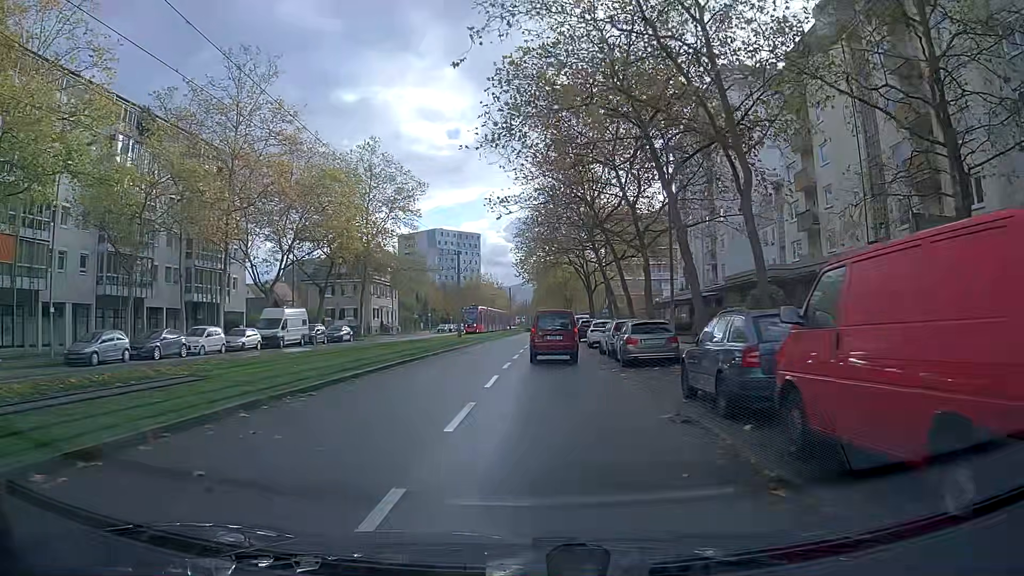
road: tertiary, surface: asphalt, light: Day
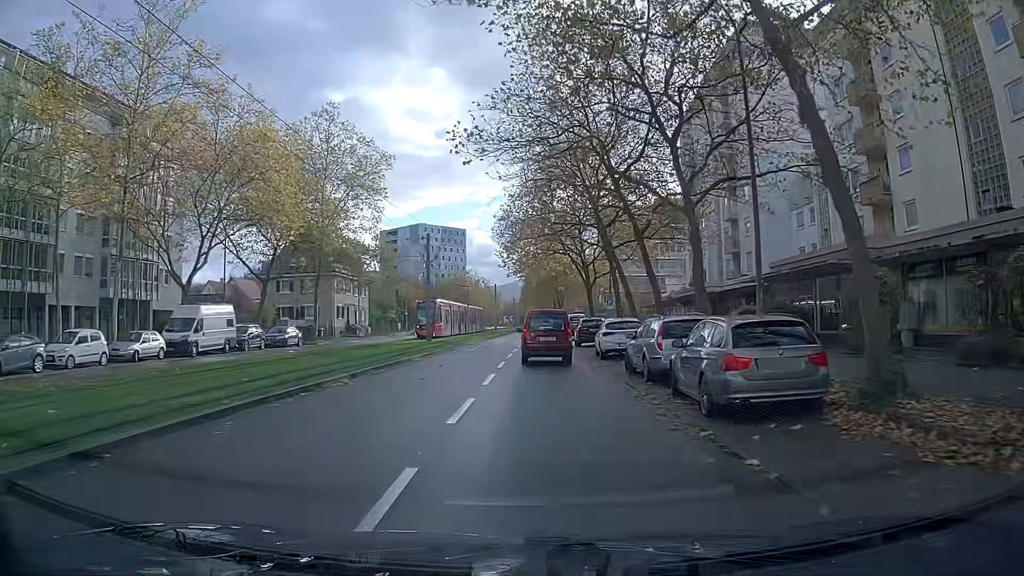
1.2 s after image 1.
(+0.1, +10.9) m; +1°
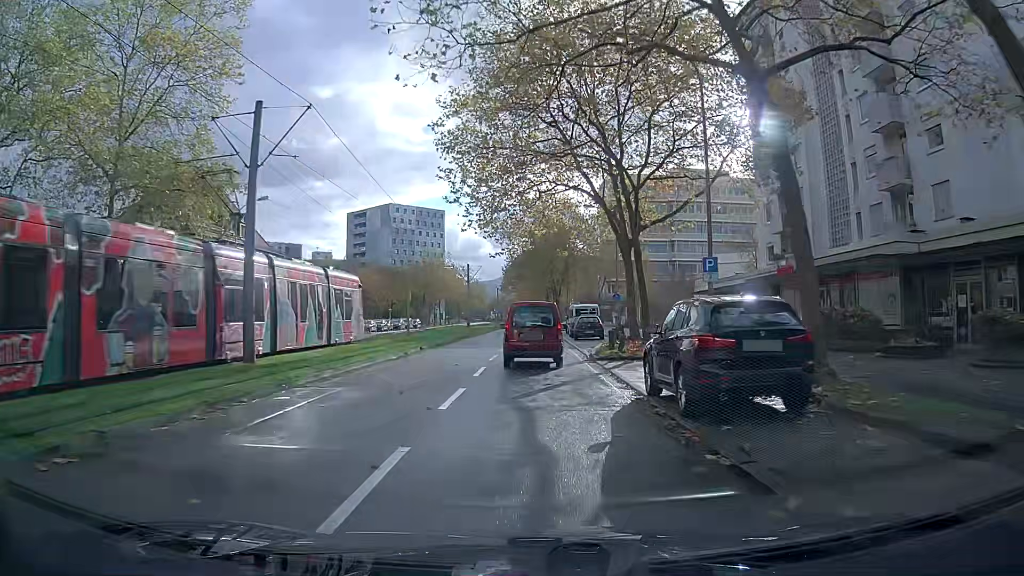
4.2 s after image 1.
(-0.1, +28.4) m; +1°
(0, +10) (0, +20) (0, +30) (0, +40) (0, +50) (0, +60) (0, +70) (+1, +80) (+1, +90) (+1, +100) m
